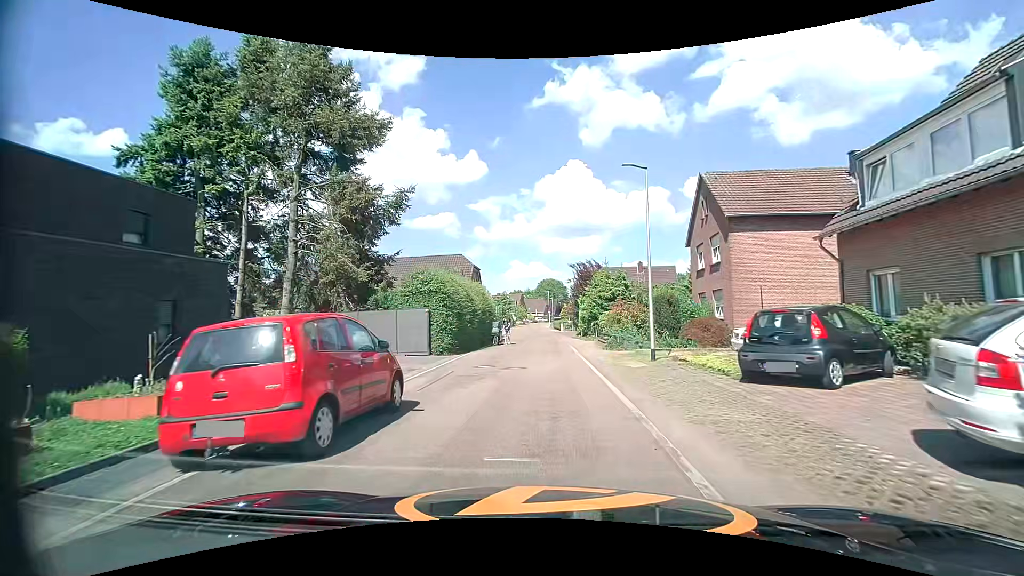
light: Day
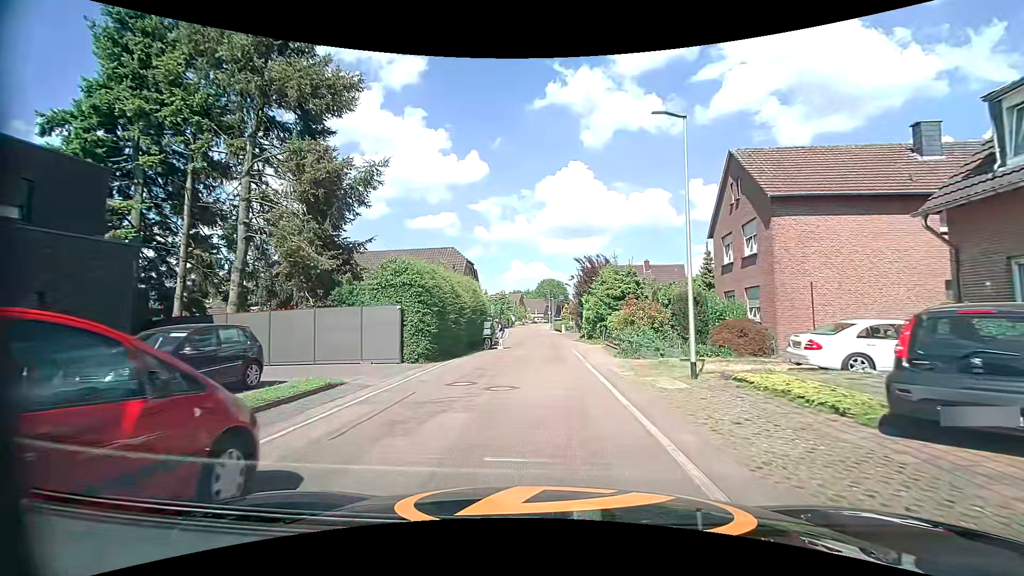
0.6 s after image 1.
(0.0, +4.1) m; -1°
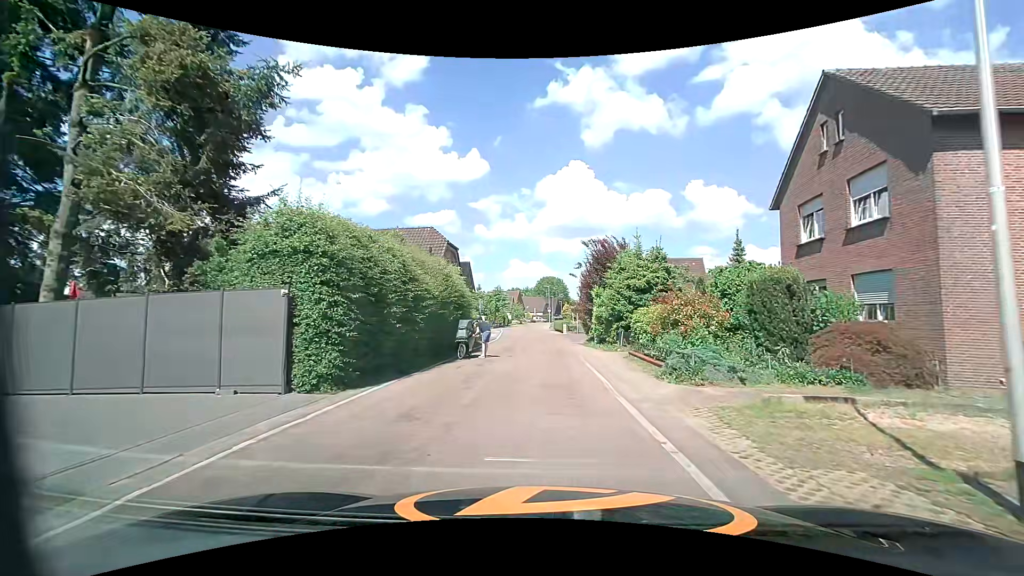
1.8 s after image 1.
(0.0, +7.5) m; +1°
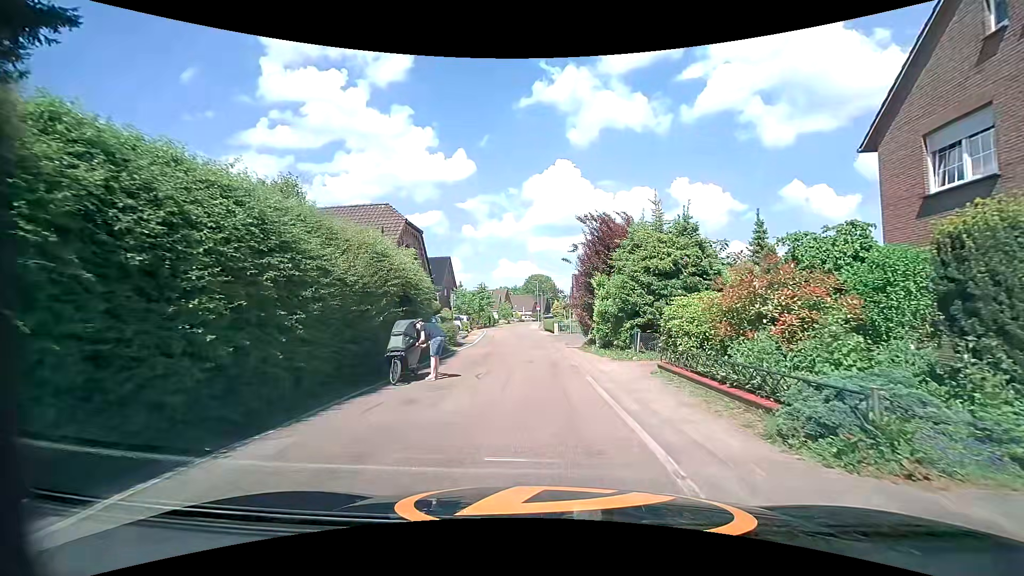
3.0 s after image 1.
(+0.1, +6.7) m; +1°
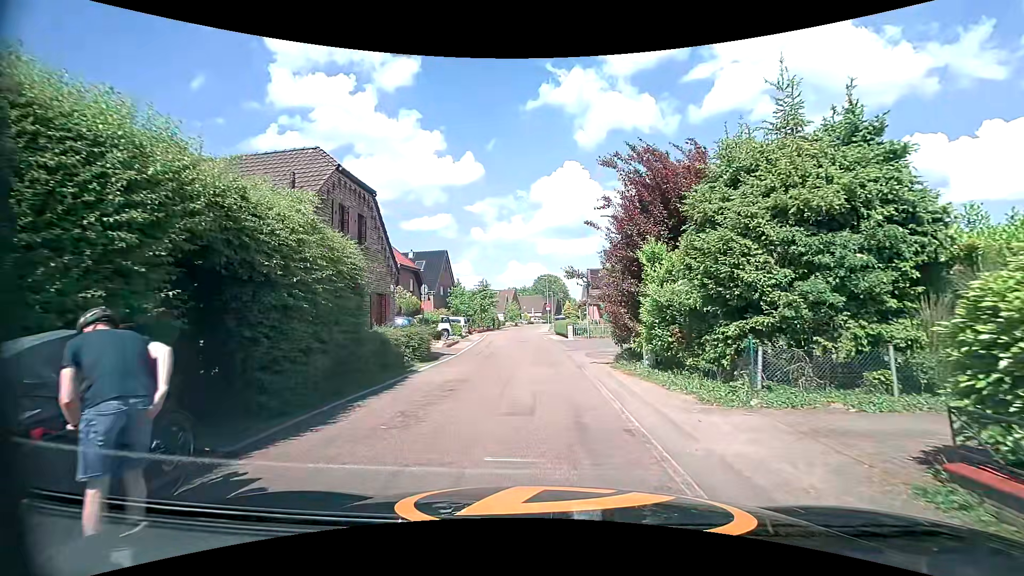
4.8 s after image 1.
(0.0, +8.7) m; -1°
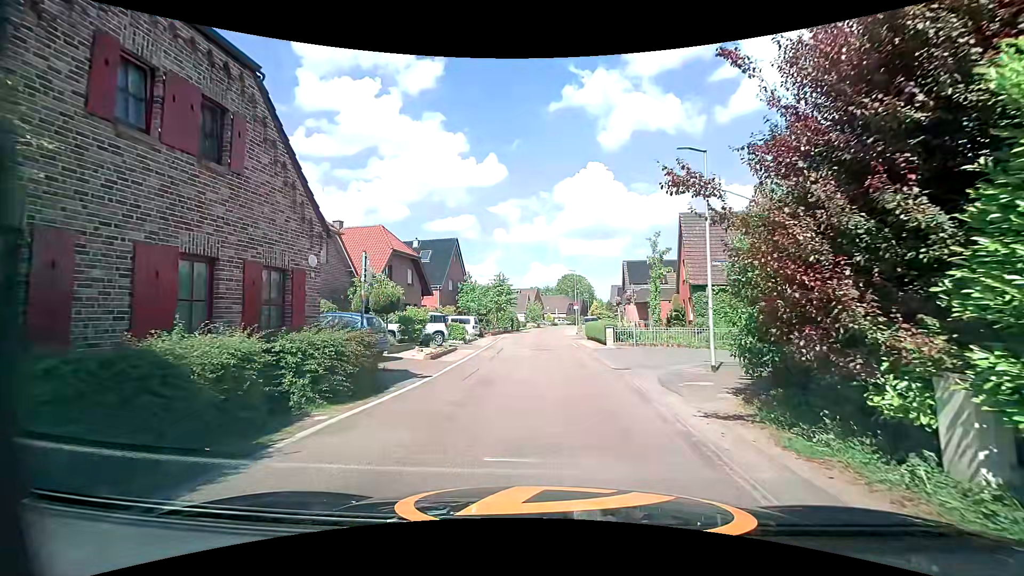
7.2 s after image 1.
(-0.2, +9.1) m; -3°
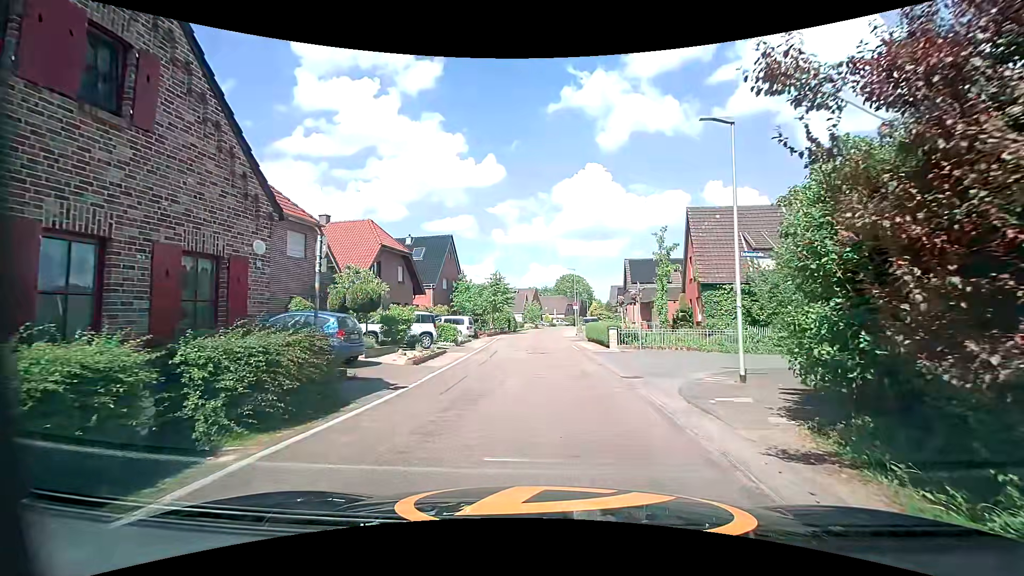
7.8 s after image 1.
(0.0, +2.1) m; +1°
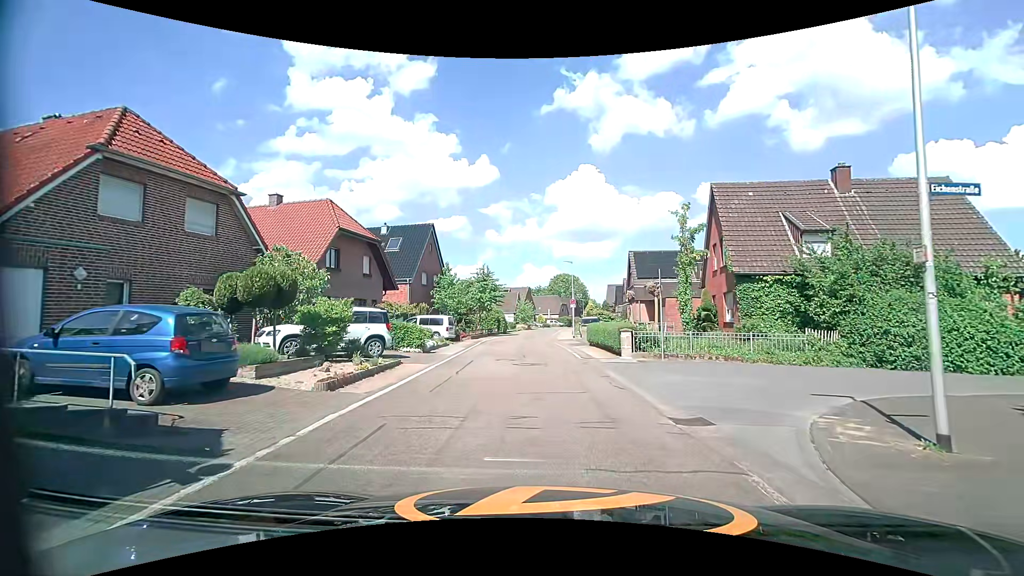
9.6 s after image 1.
(0.0, +5.8) m; +1°
